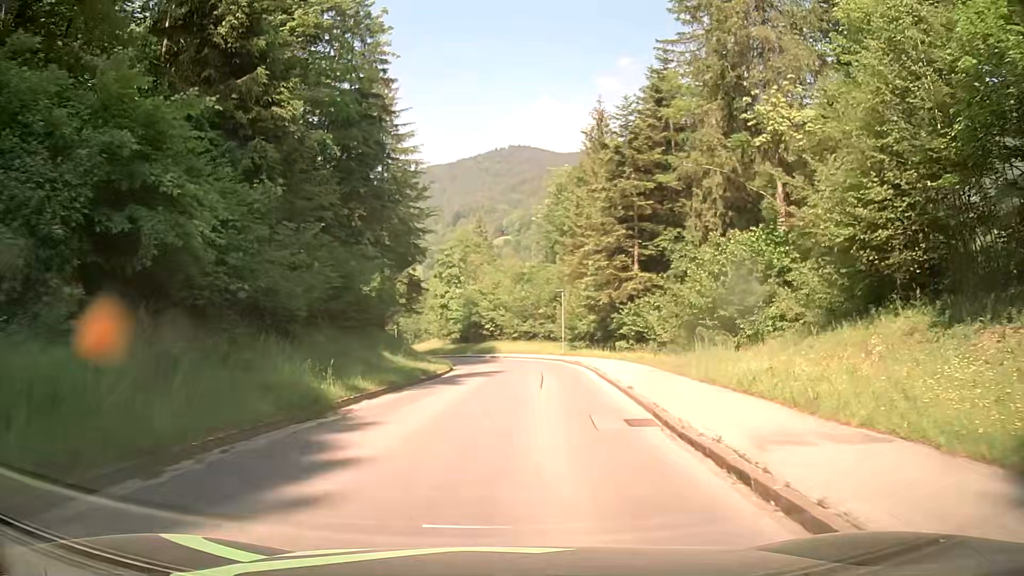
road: tertiary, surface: asphalt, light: Day
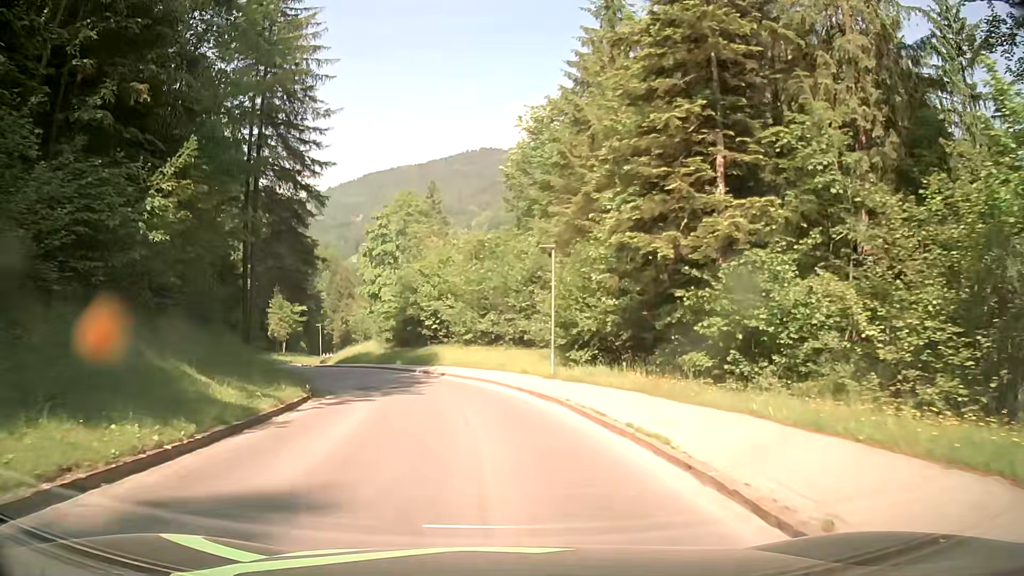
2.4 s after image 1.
(+1.1, +24.2) m; +3°
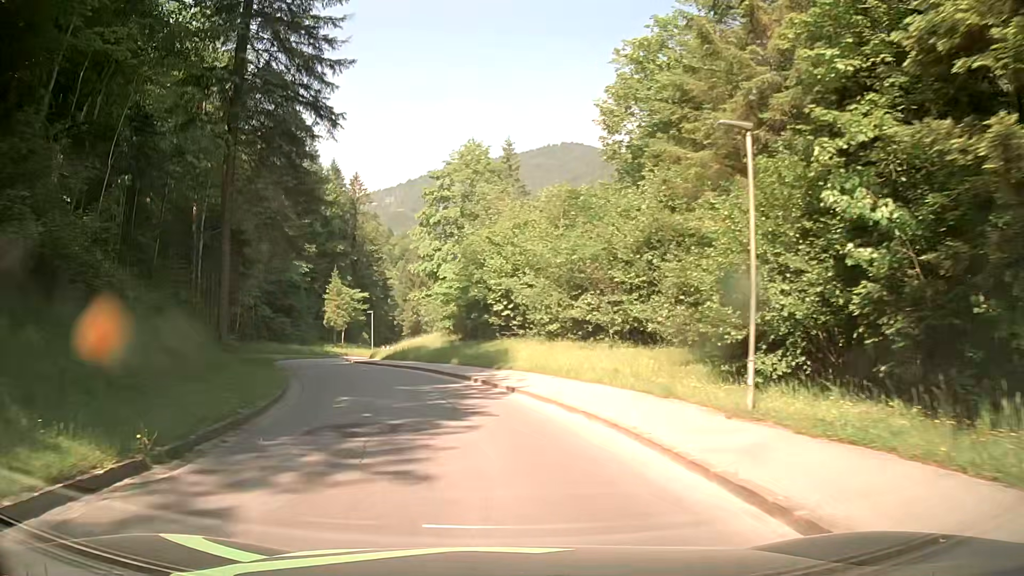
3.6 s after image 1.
(-0.7, +13.4) m; -6°
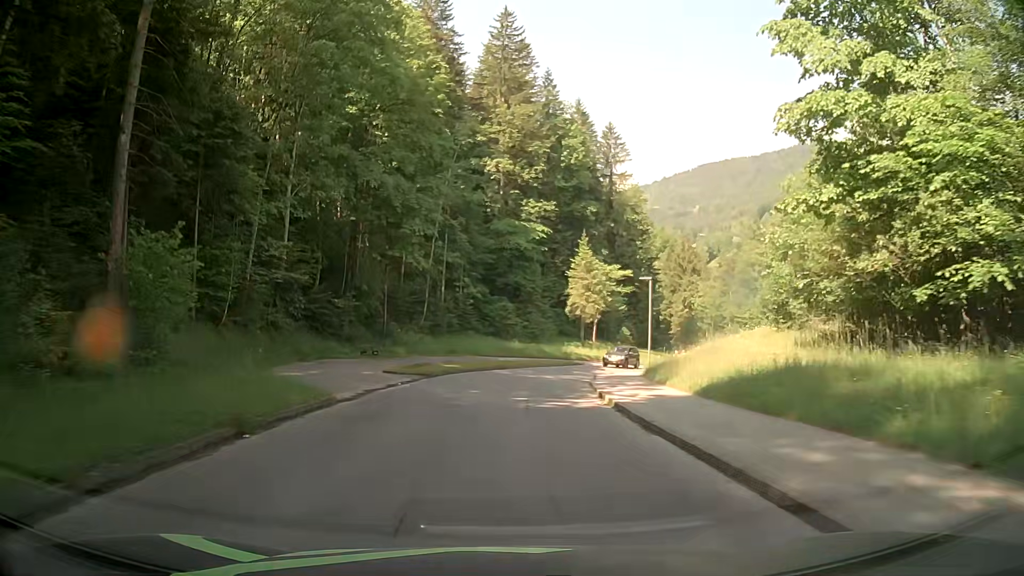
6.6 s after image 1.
(-7.5, +33.3) m; -23°
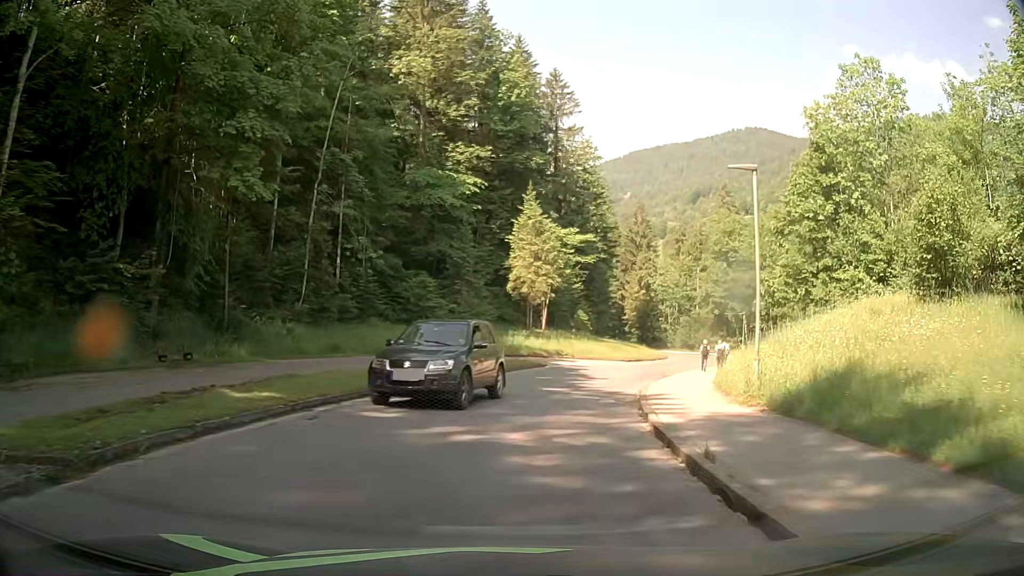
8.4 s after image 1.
(+0.6, +19.7) m; +6°
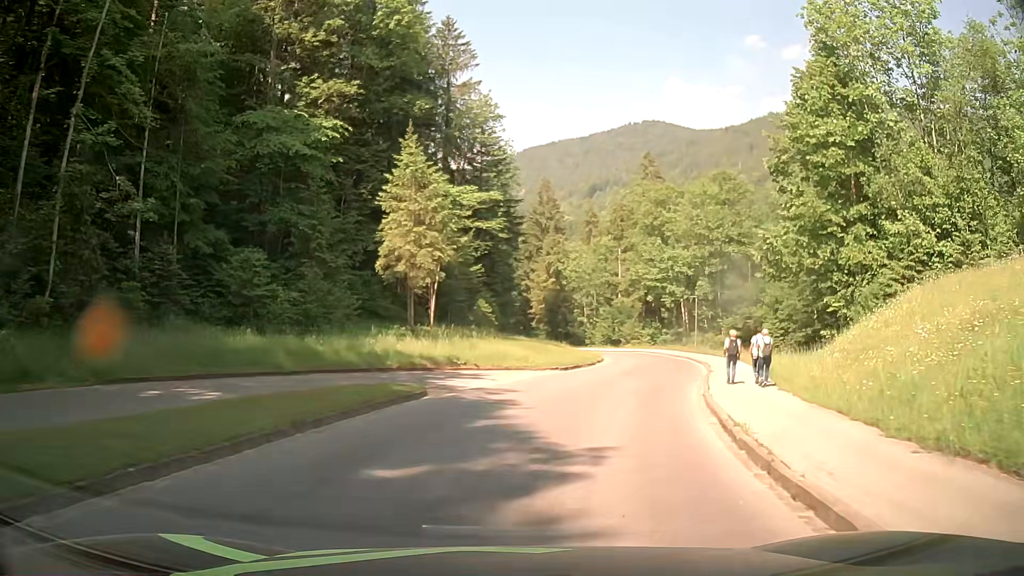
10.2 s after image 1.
(+1.2, +16.9) m; +8°
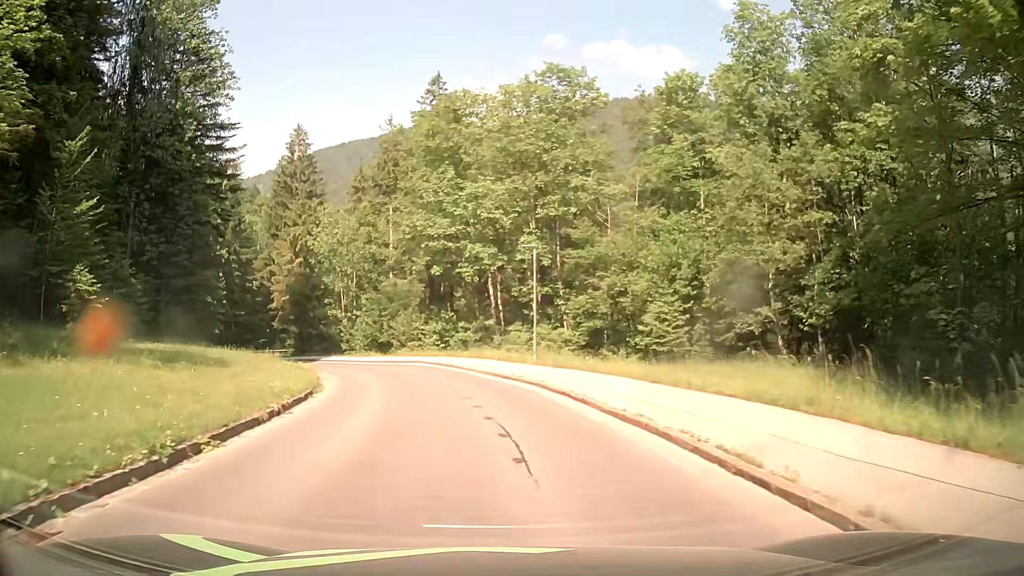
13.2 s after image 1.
(+6.1, +28.7) m; +18°
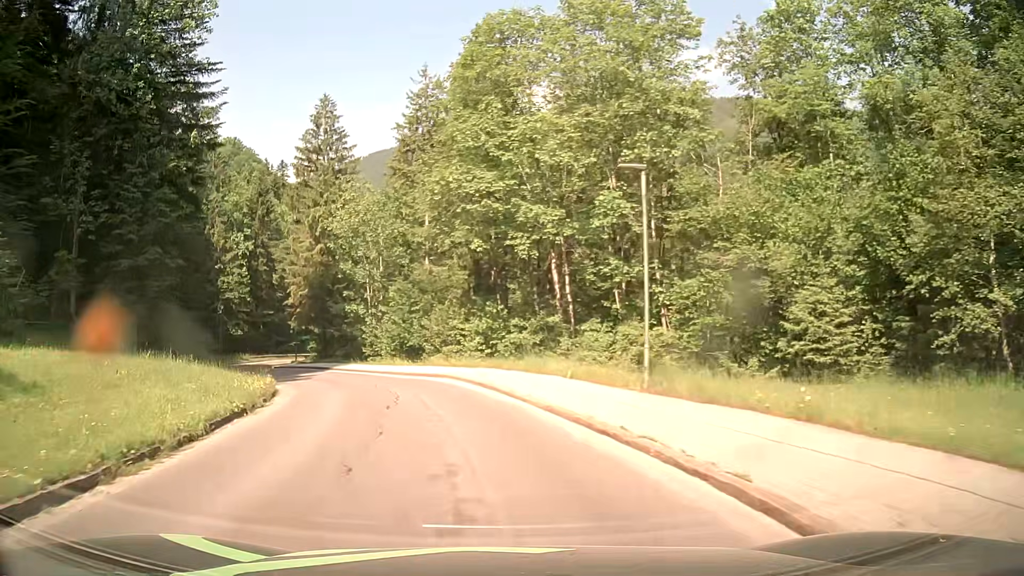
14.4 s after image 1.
(-0.3, +12.5) m; -4°
(-1, +10) (-3, +20) (-6, +29) (-11, +38) (-16, +46) (-21, +55) (-25, +64) (-27, +74) (-28, +84) (-26, +94) m
